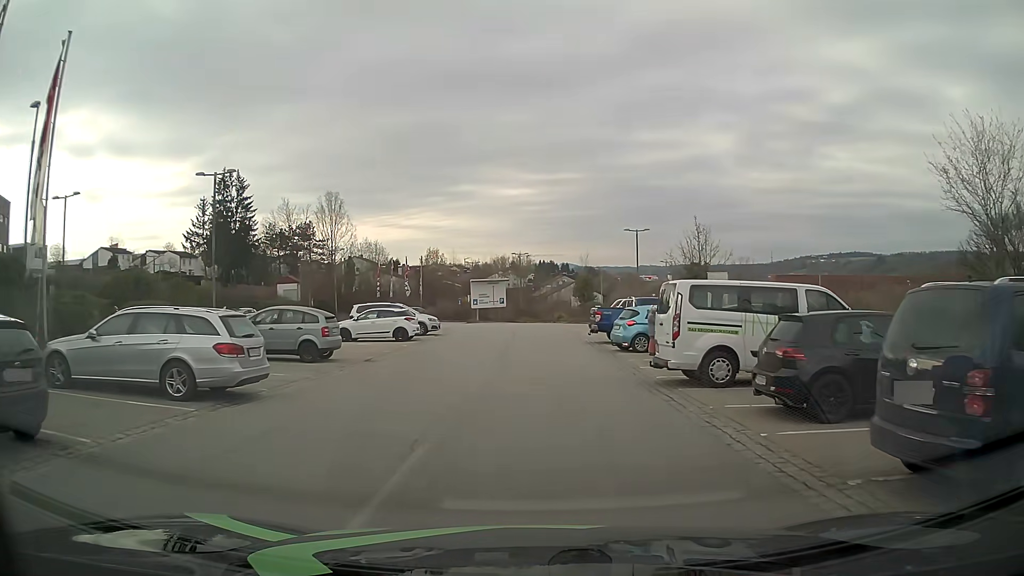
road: service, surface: asphalt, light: Day
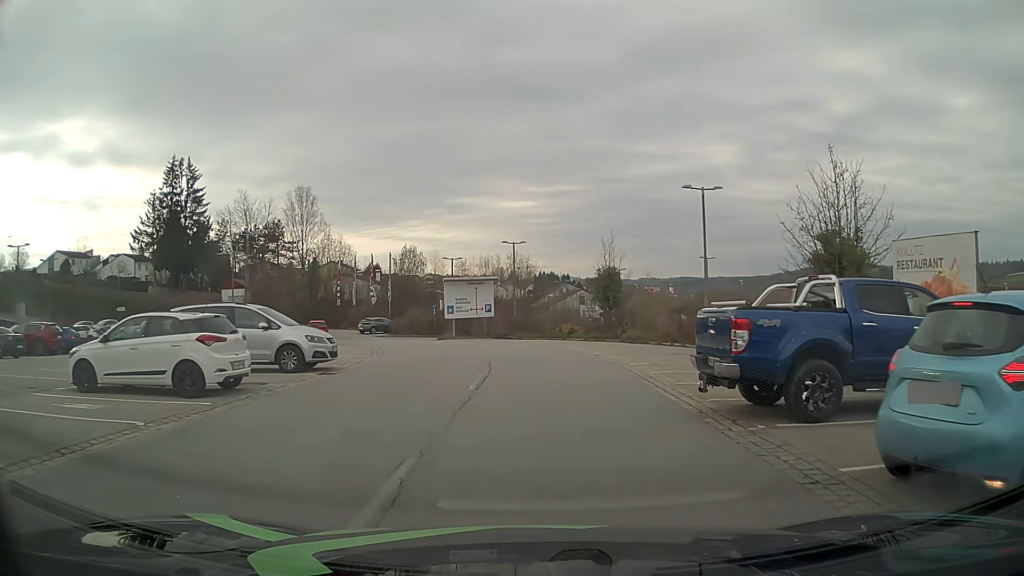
(0.0, +18.7) m; 0°
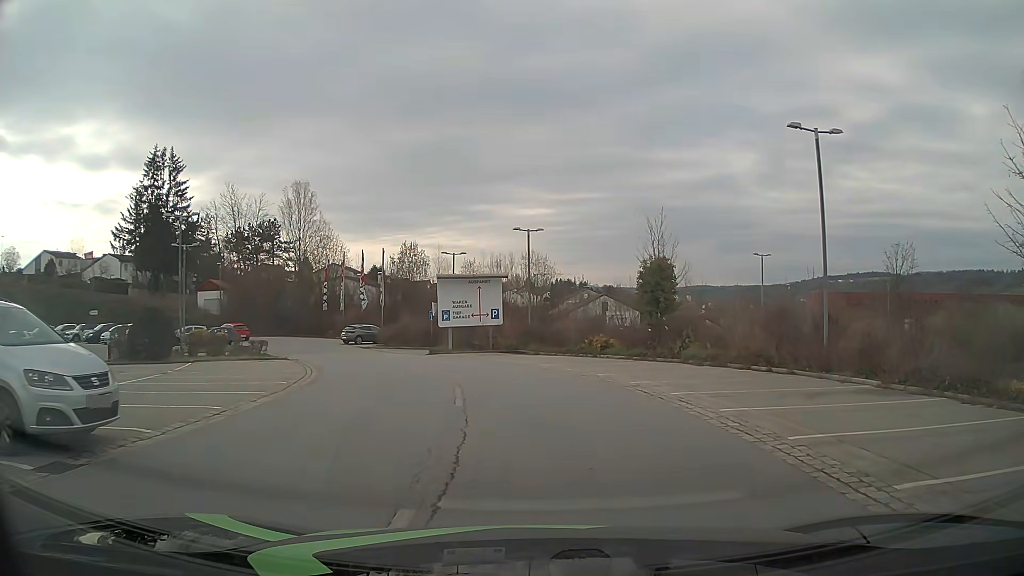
(-0.2, +10.4) m; -1°
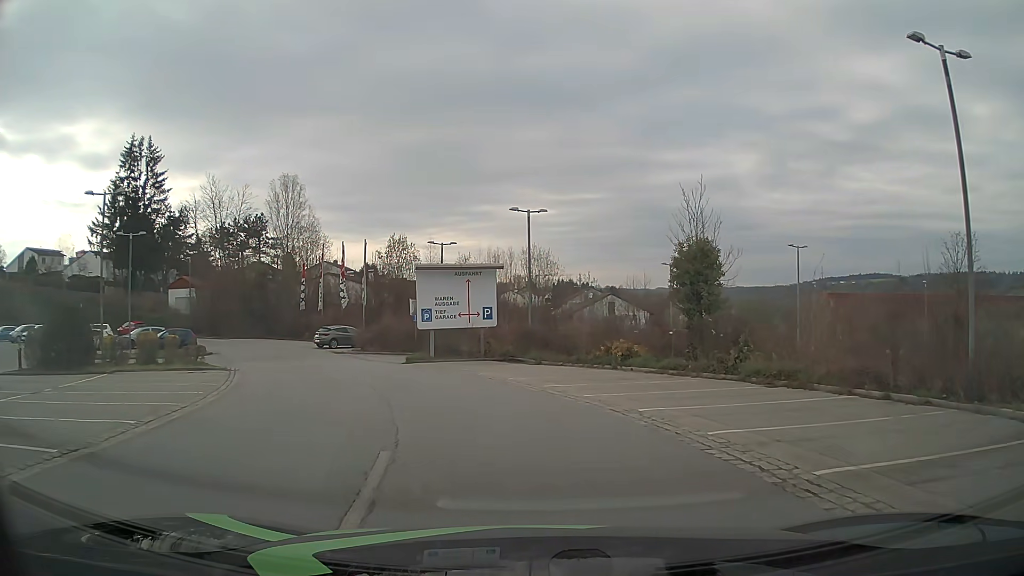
(0.0, +6.7) m; 0°
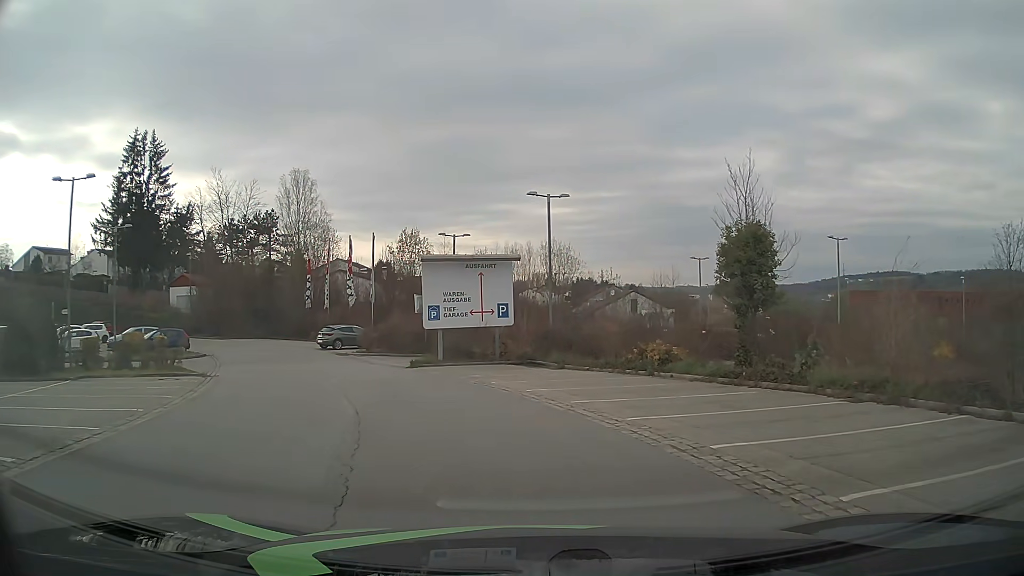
(0.0, +3.3) m; -1°
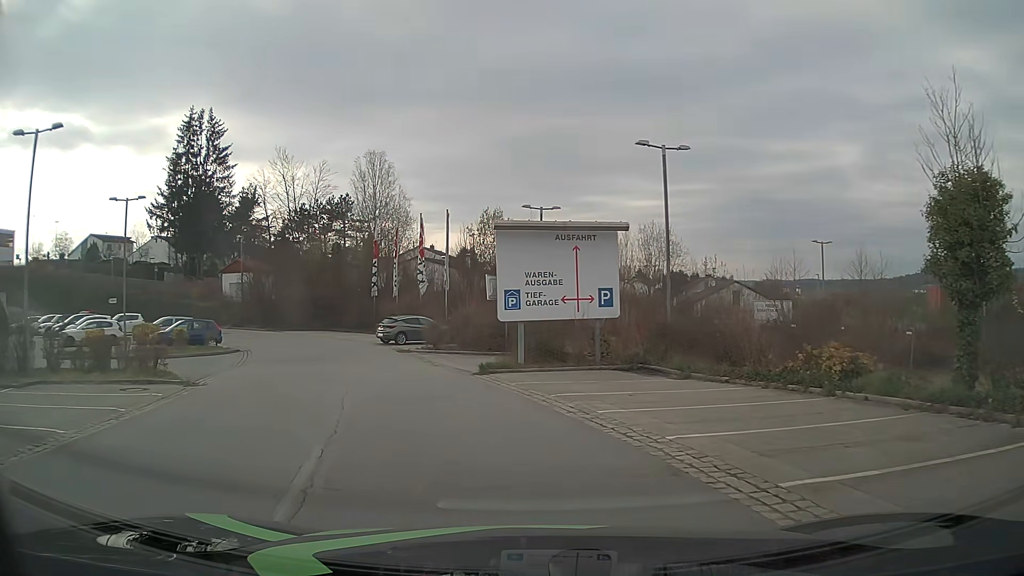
(-0.5, +6.6) m; -8°
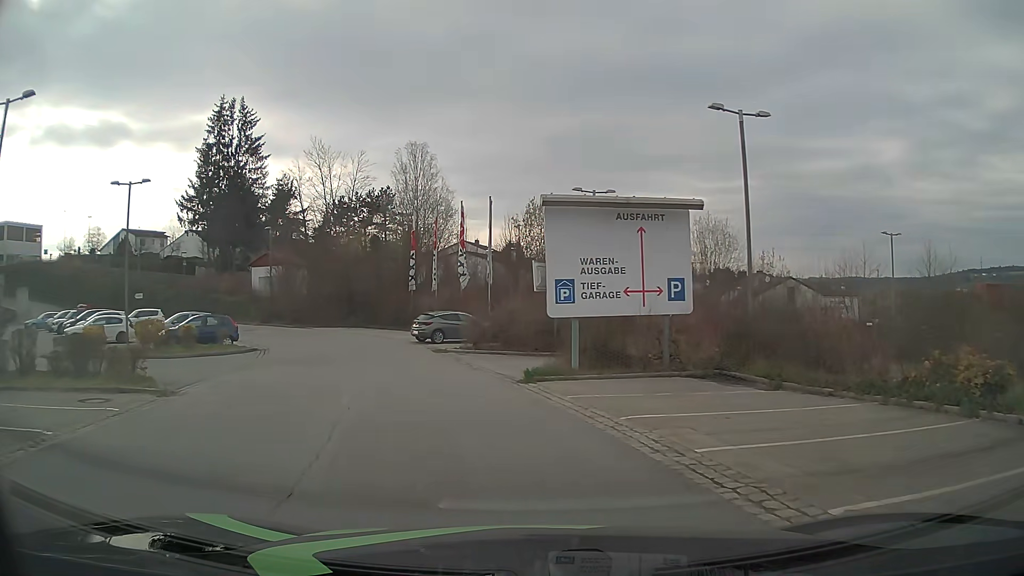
(-0.1, +3.3) m; -4°
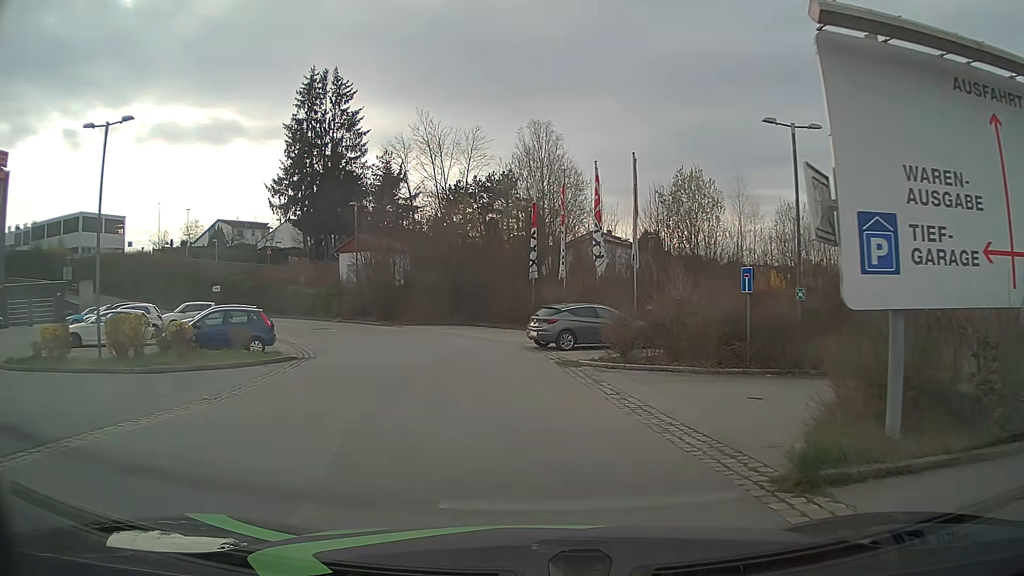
(-0.9, +9.4) m; -11°
